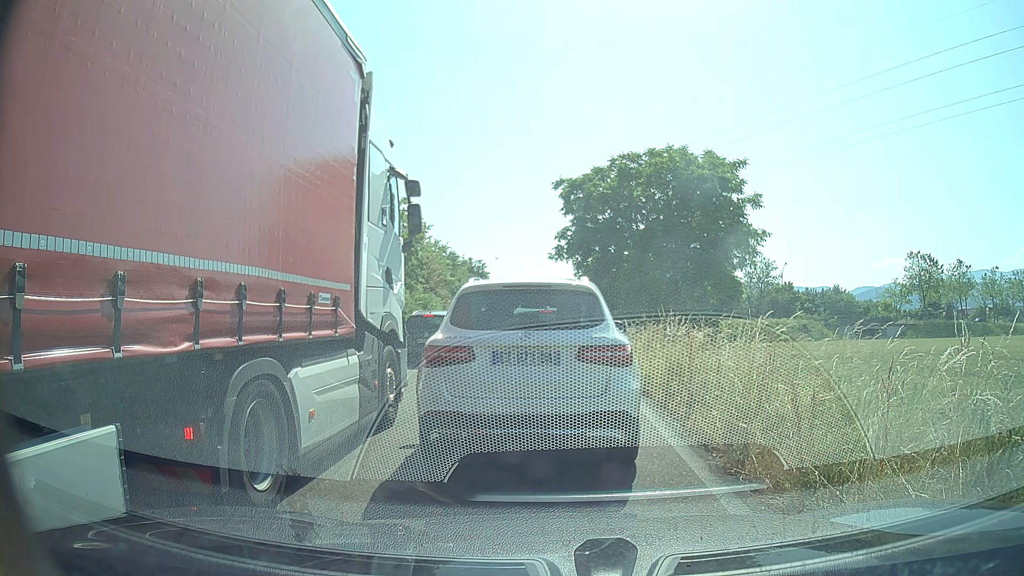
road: trunk_link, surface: asphalt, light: Day
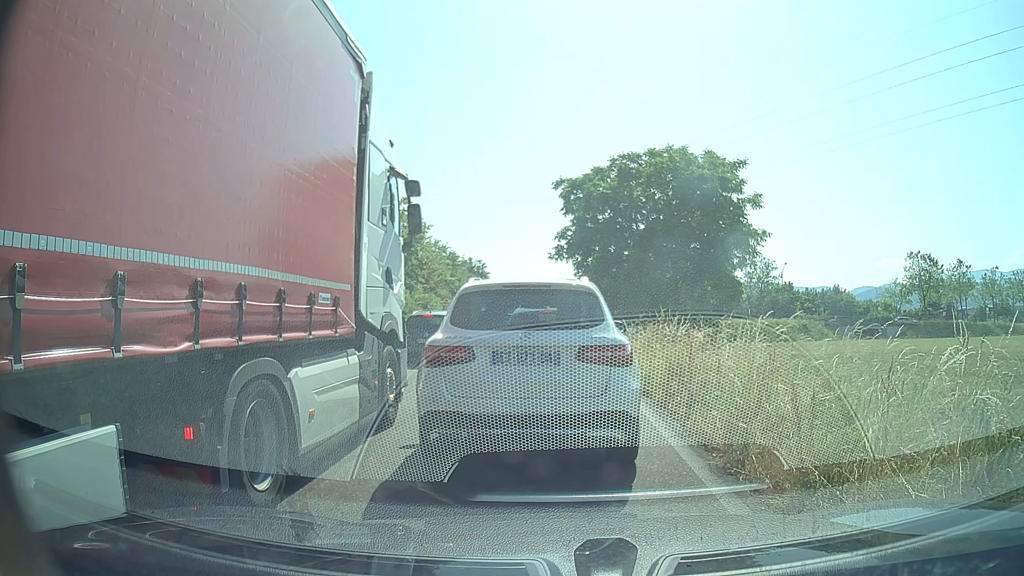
(0.0, 0.0) m; 0°
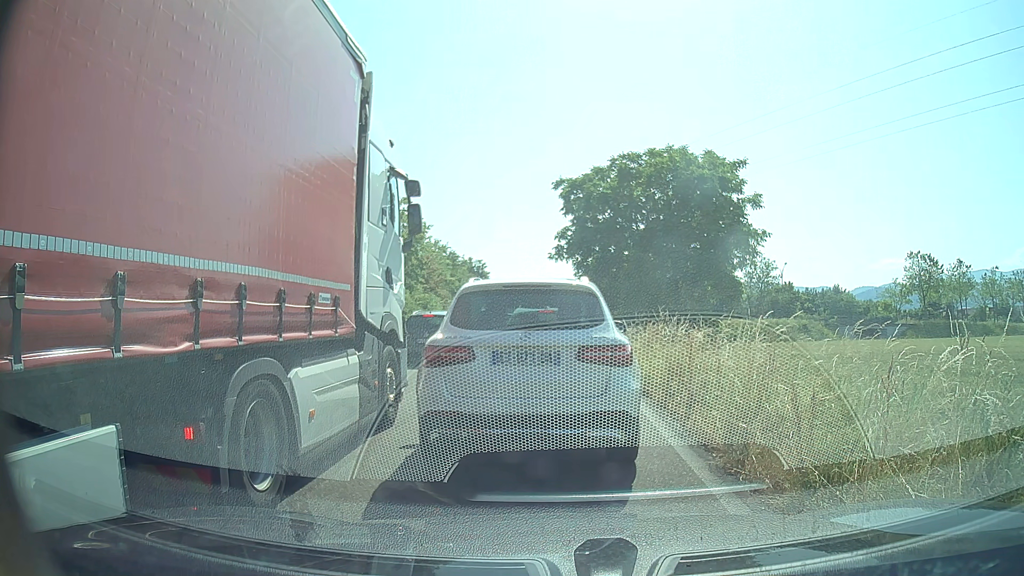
(0.0, 0.0) m; 0°
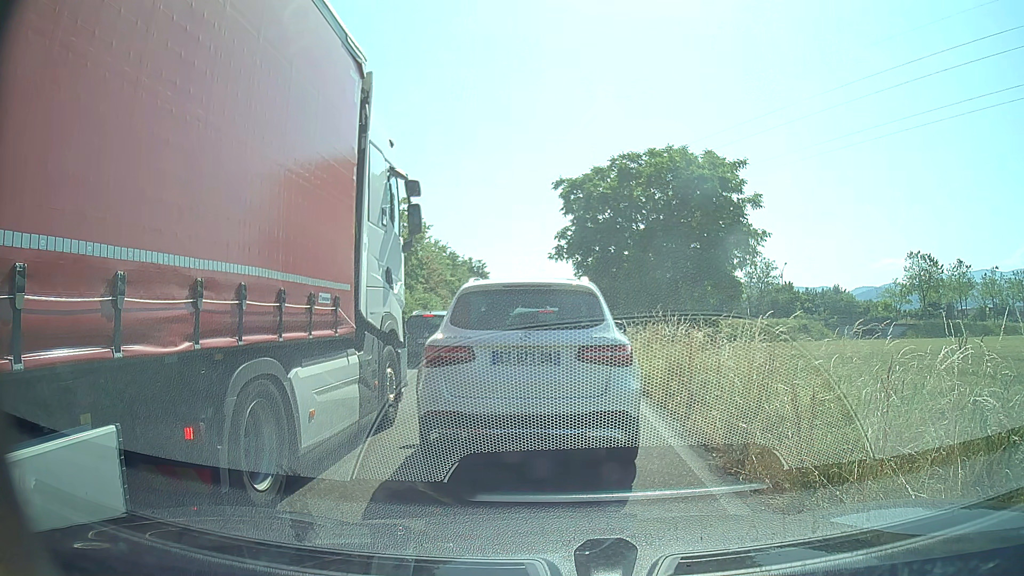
(0.0, 0.0) m; 0°
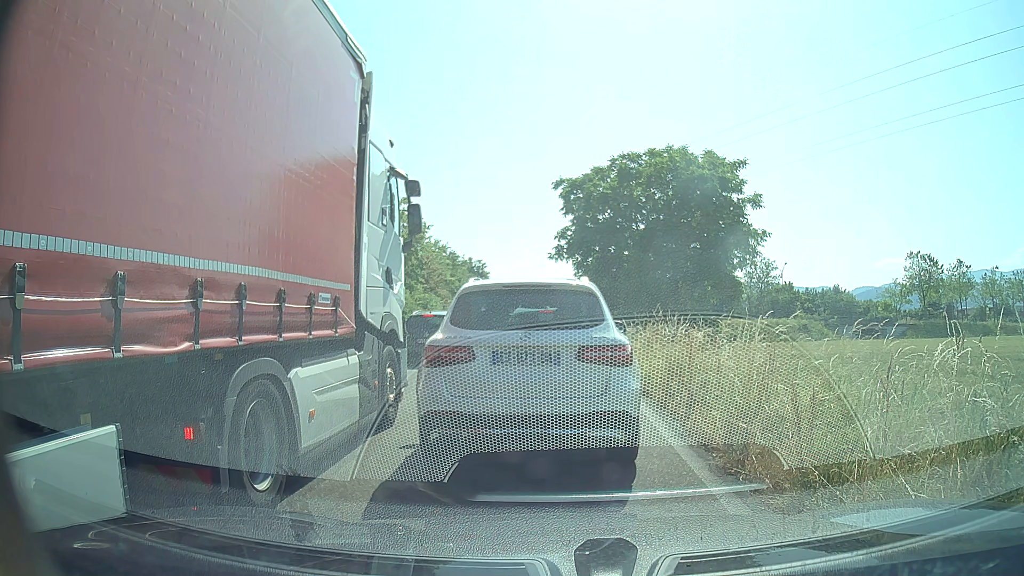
(0.0, 0.0) m; 0°
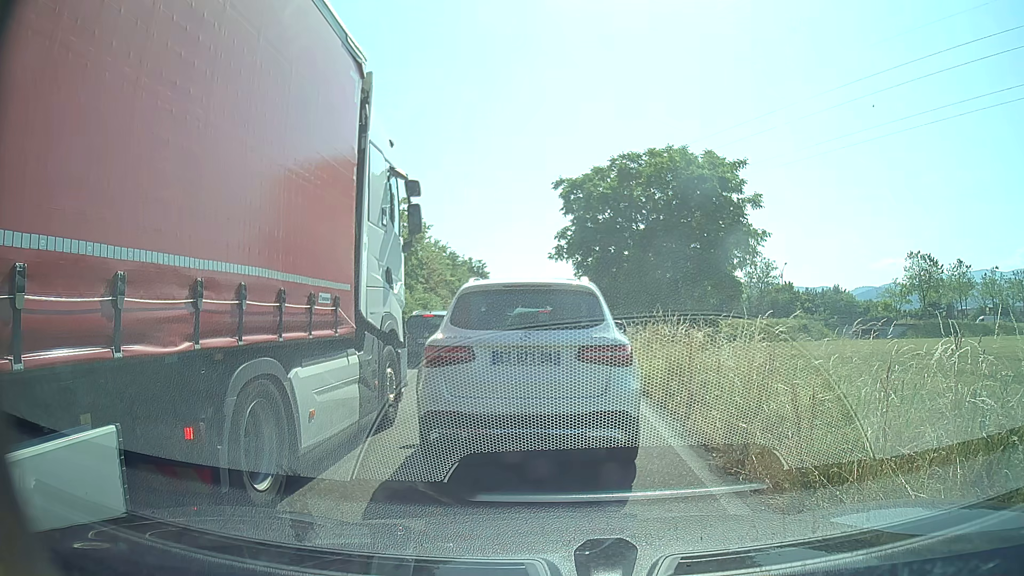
(0.0, 0.0) m; 0°
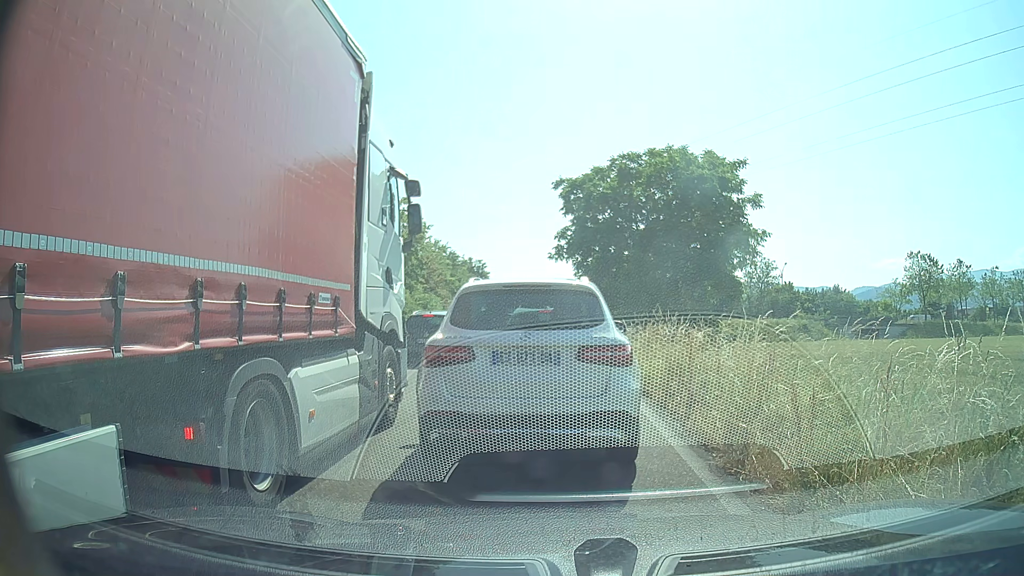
(0.0, 0.0) m; 0°
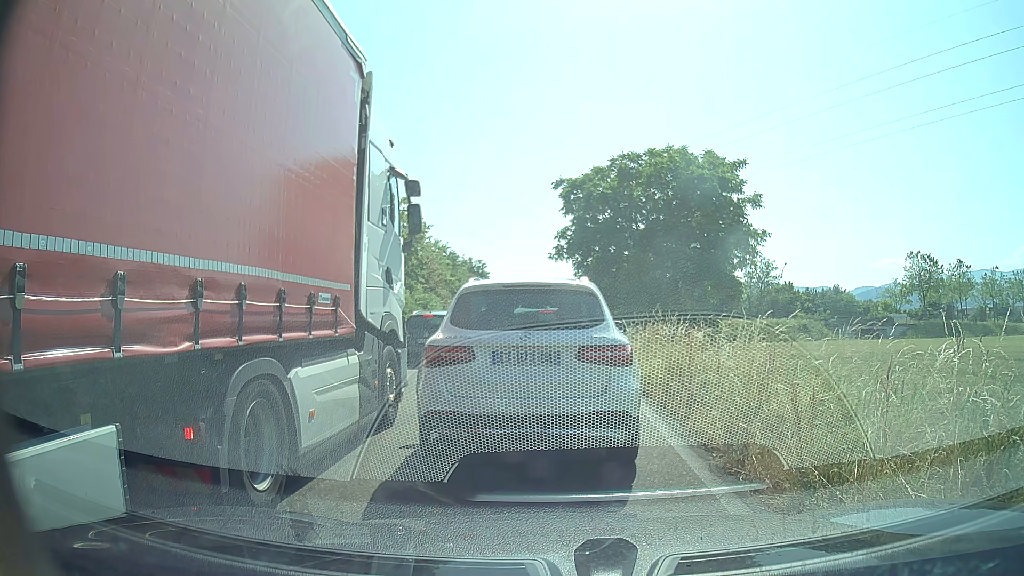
(0.0, 0.0) m; 0°
